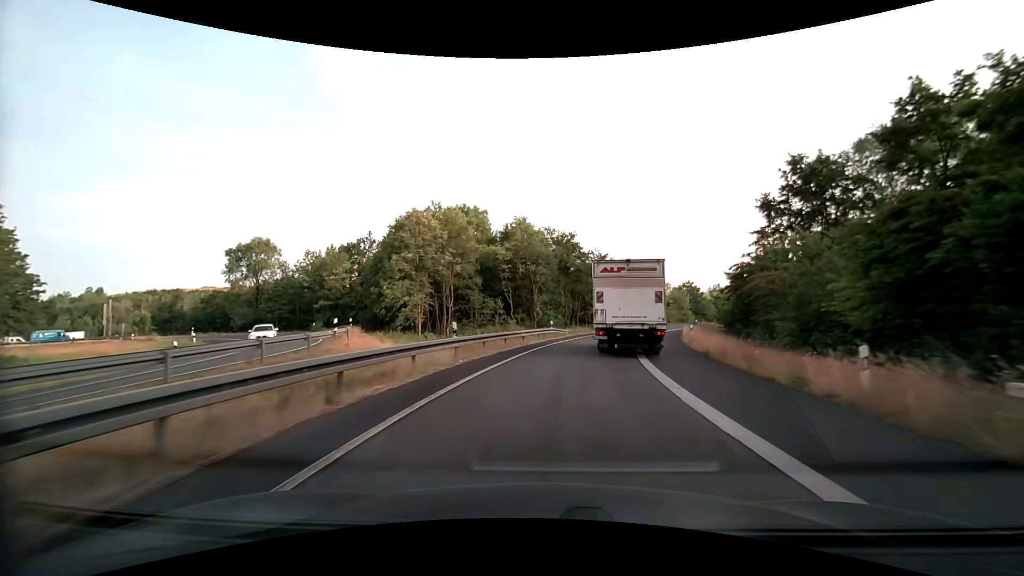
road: motorway_link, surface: asphalt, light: Day
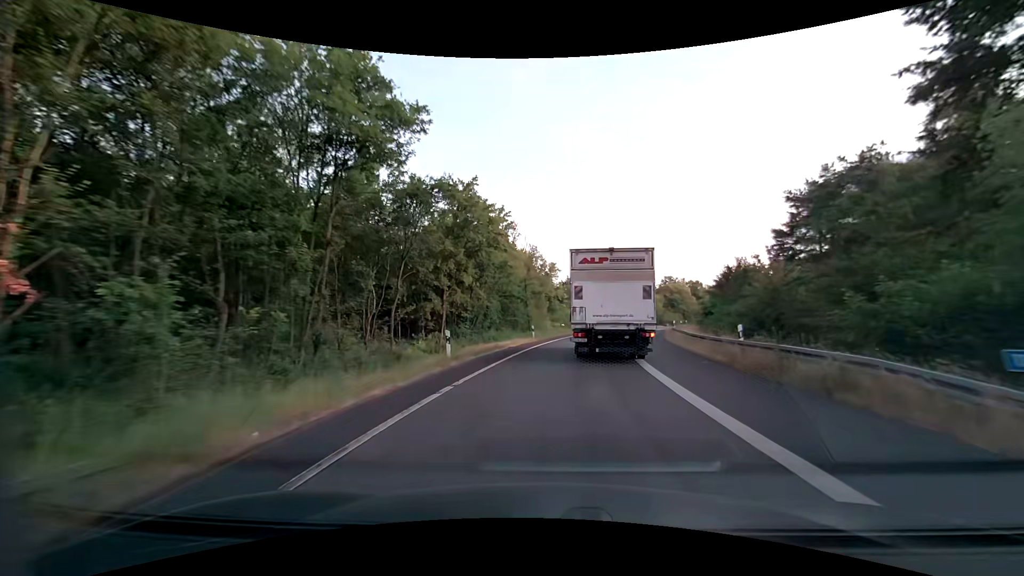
(+5.4, +39.4) m; +15°
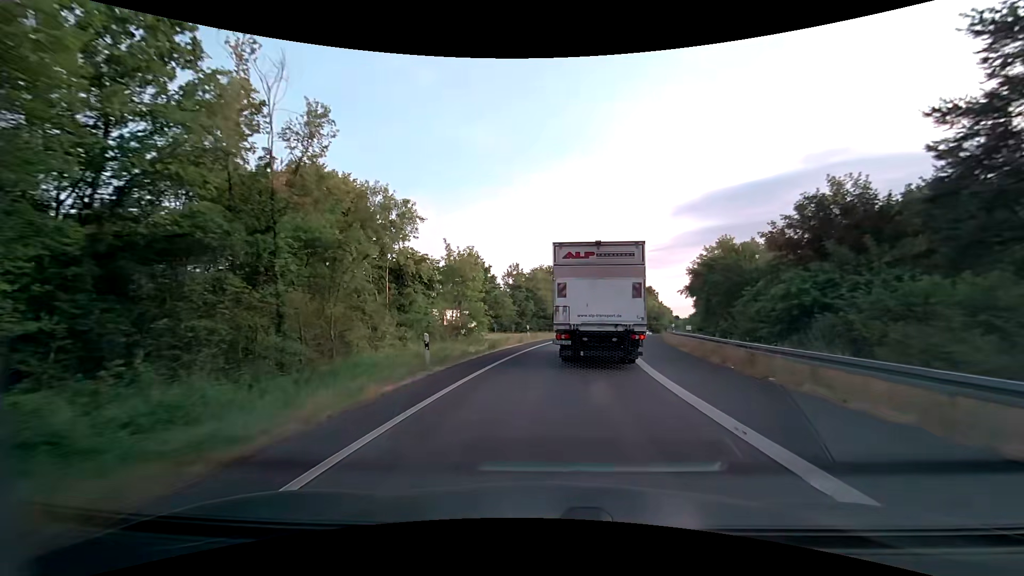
(+3.8, +38.3) m; +11°
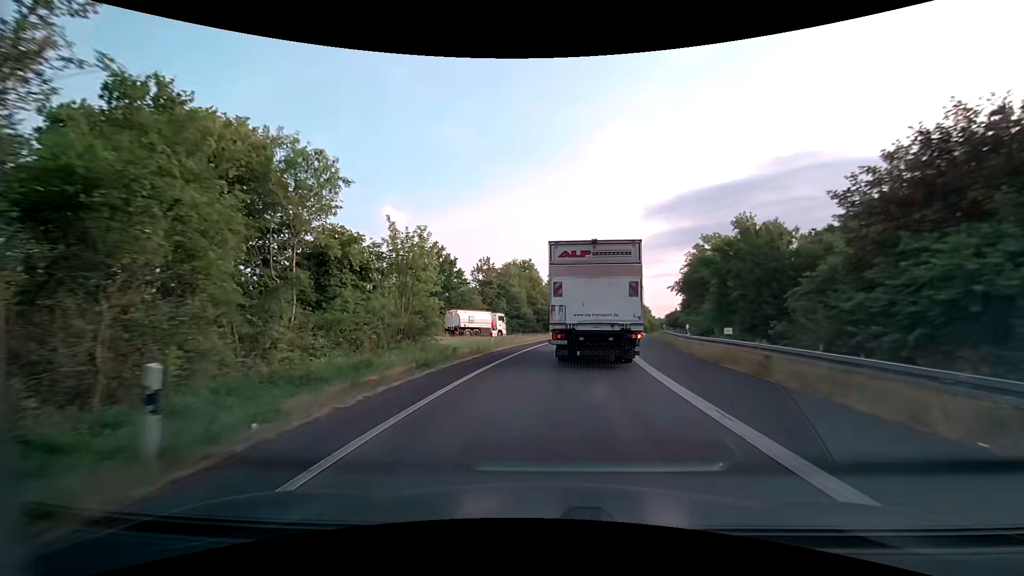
(+0.2, +9.5) m; +3°
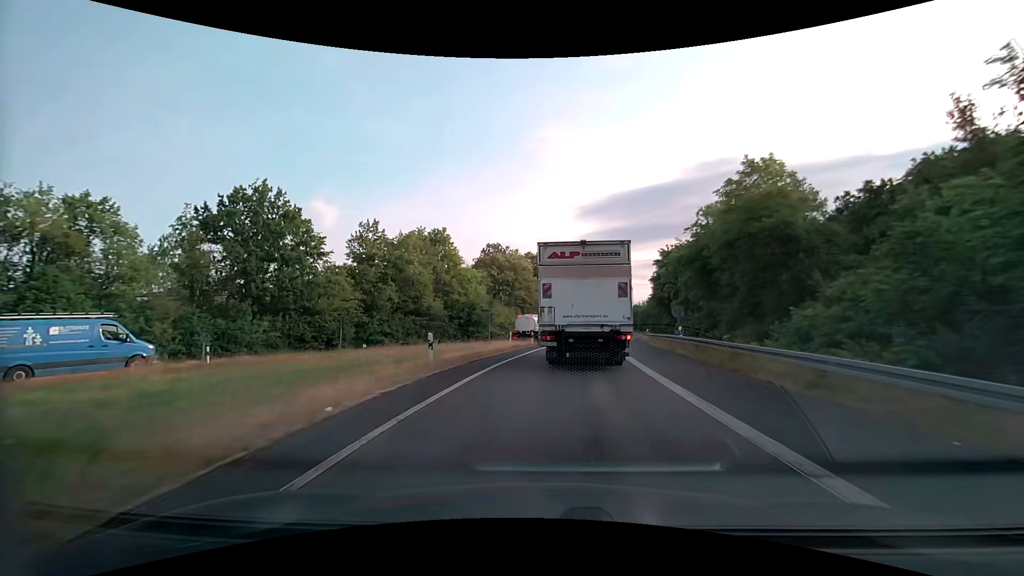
(+1.9, +28.0) m; +7°
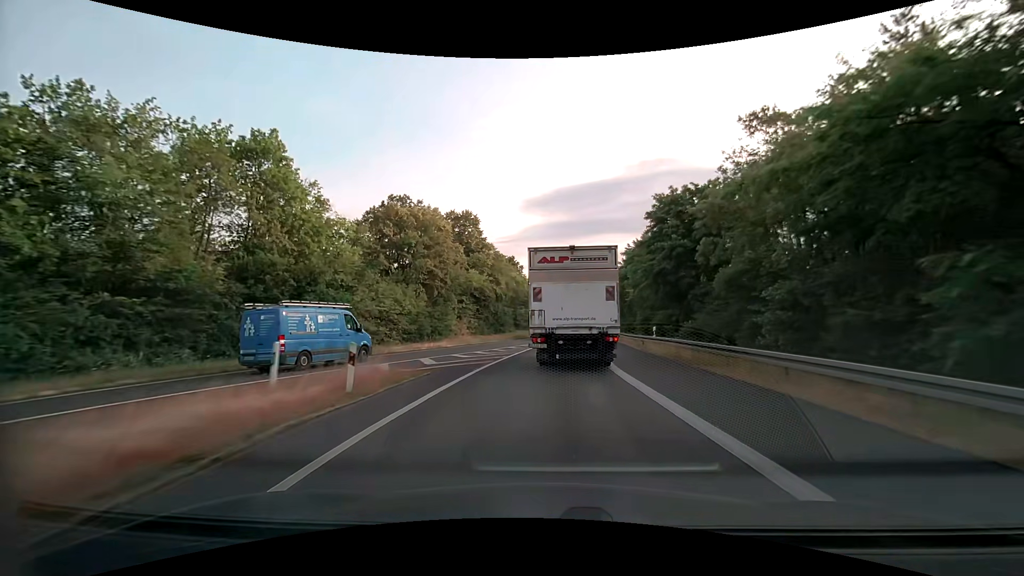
(+1.7, +27.9) m; +7°
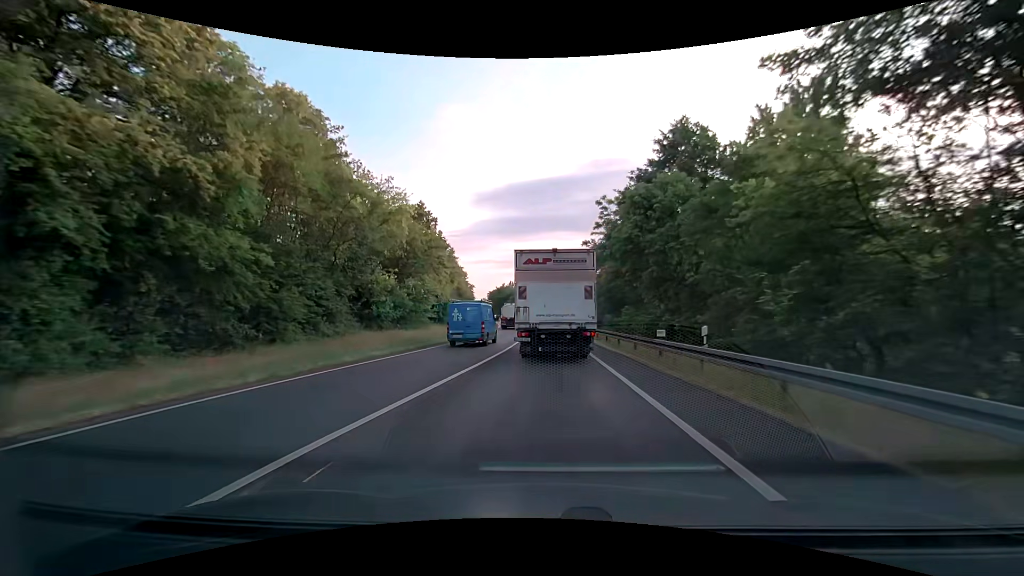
(+3.3, +47.8) m; +6°
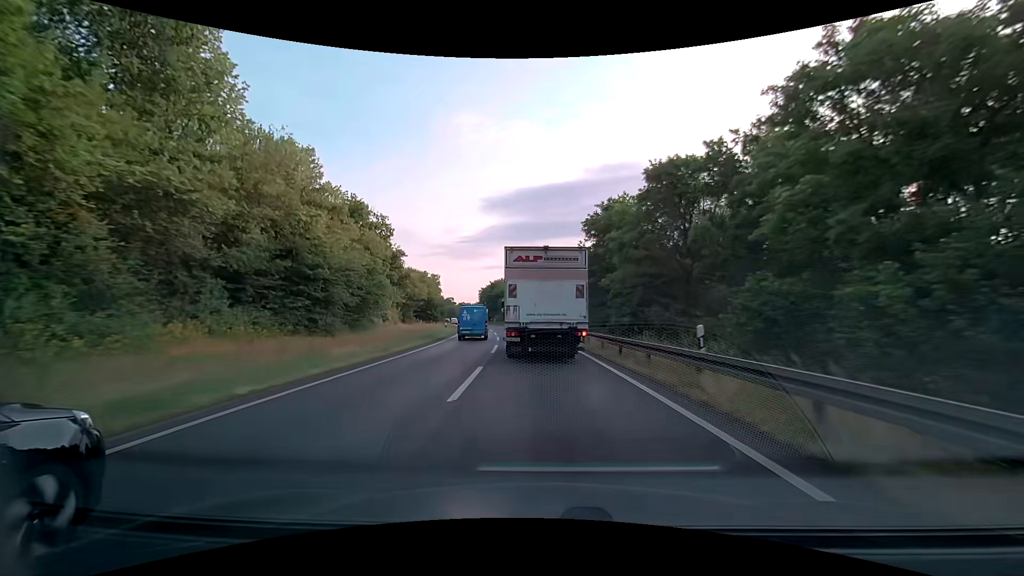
(-0.2, +50.6) m; -1°
